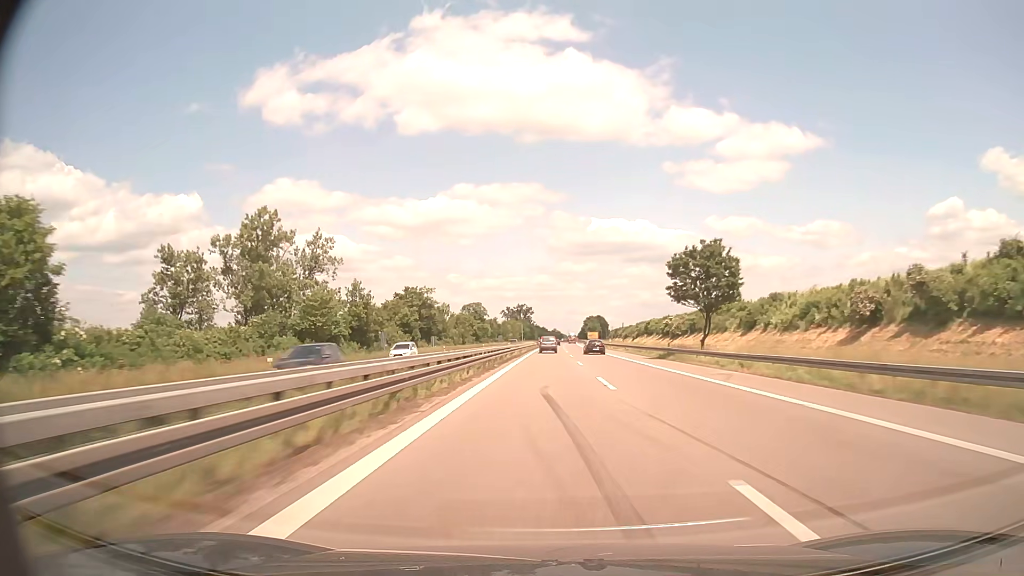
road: trunk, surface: asphalt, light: Day
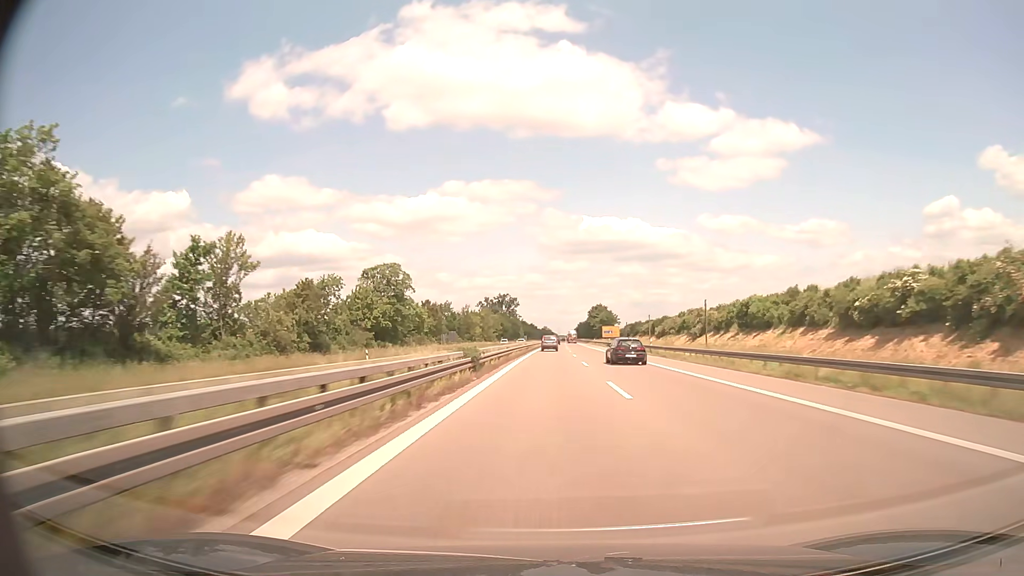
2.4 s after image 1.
(+0.6, +92.8) m; +1°
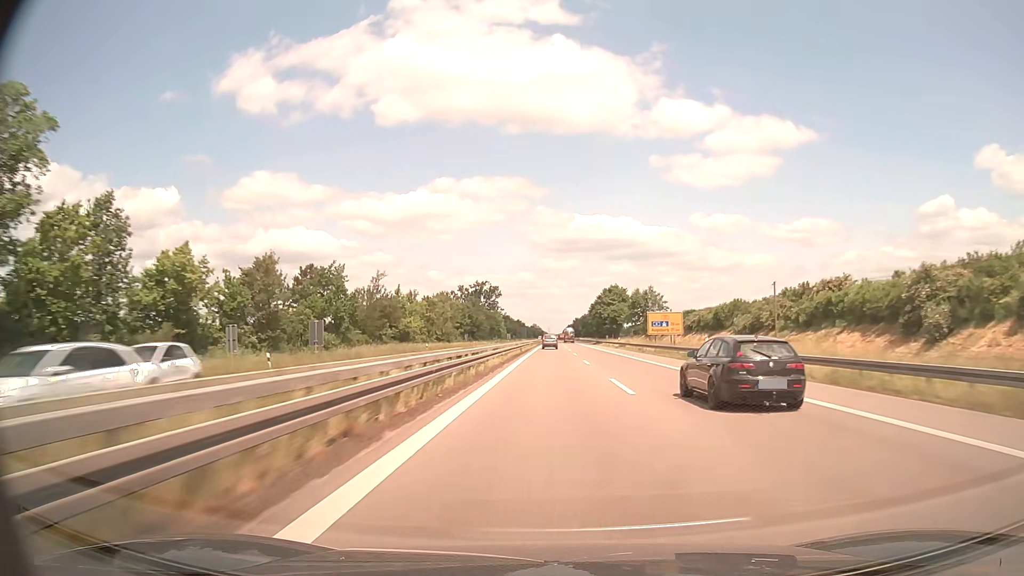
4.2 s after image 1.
(+0.4, +70.9) m; +1°
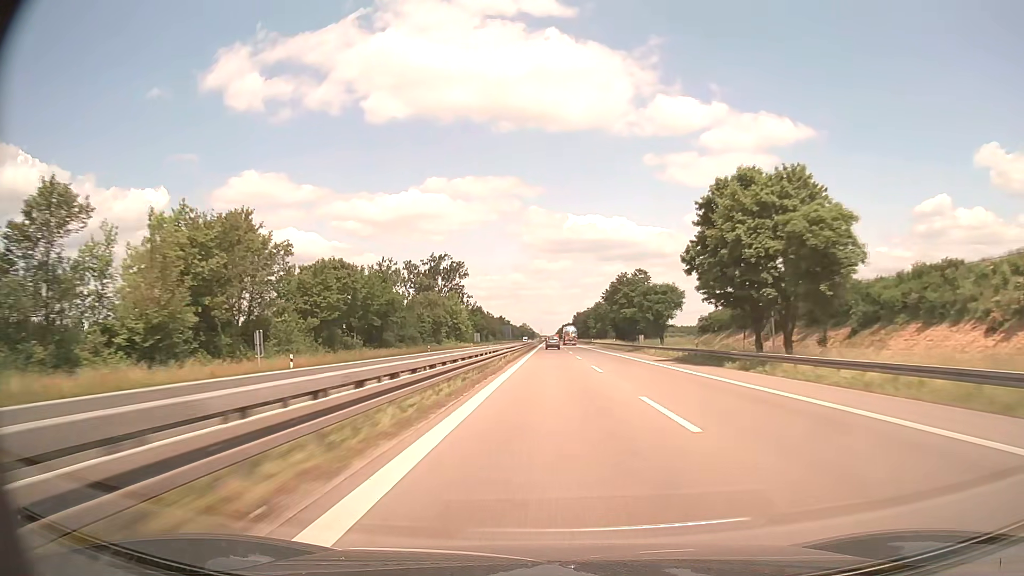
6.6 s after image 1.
(+0.7, +96.2) m; +1°
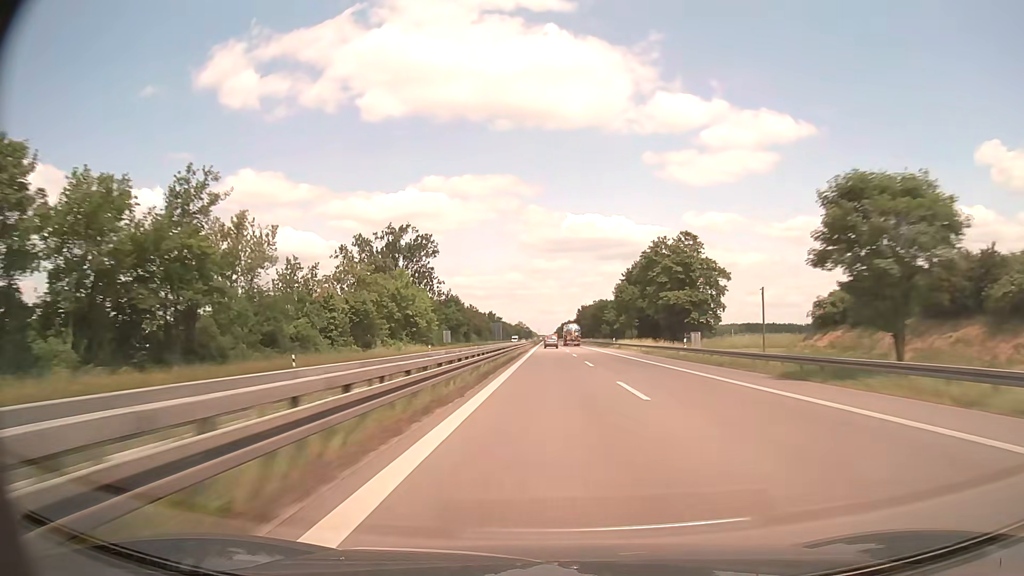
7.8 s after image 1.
(+0.1, +48.8) m; 0°
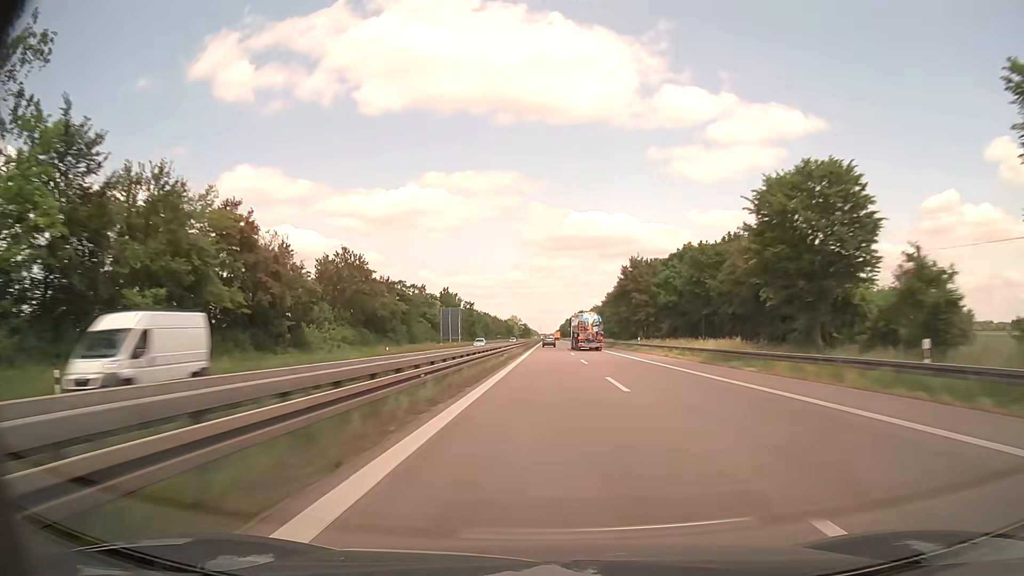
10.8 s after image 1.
(0.0, +123.6) m; 0°
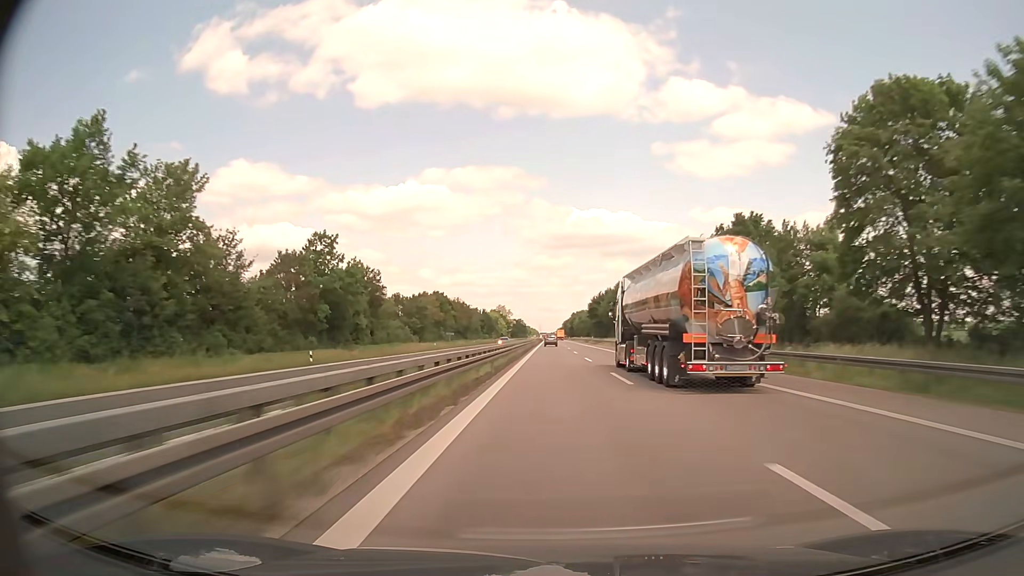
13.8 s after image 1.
(-0.1, +123.0) m; 0°
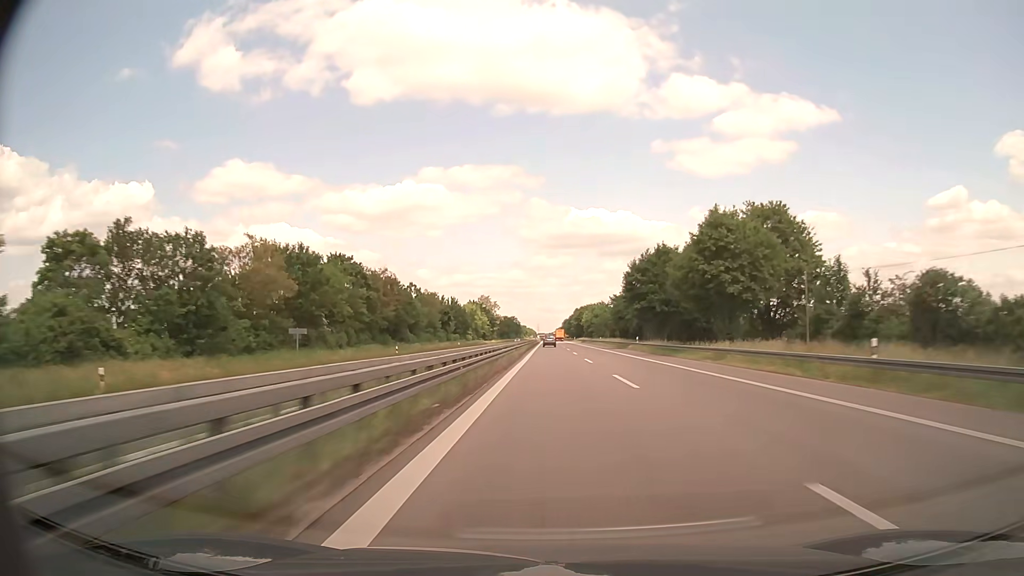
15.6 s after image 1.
(+0.1, +72.6) m; 0°
(0, +10) (0, +20) (0, +30) (0, +40) (0, +50) (0, +60) (0, +70) (0, +80) (0, +90) (0, +100) m
